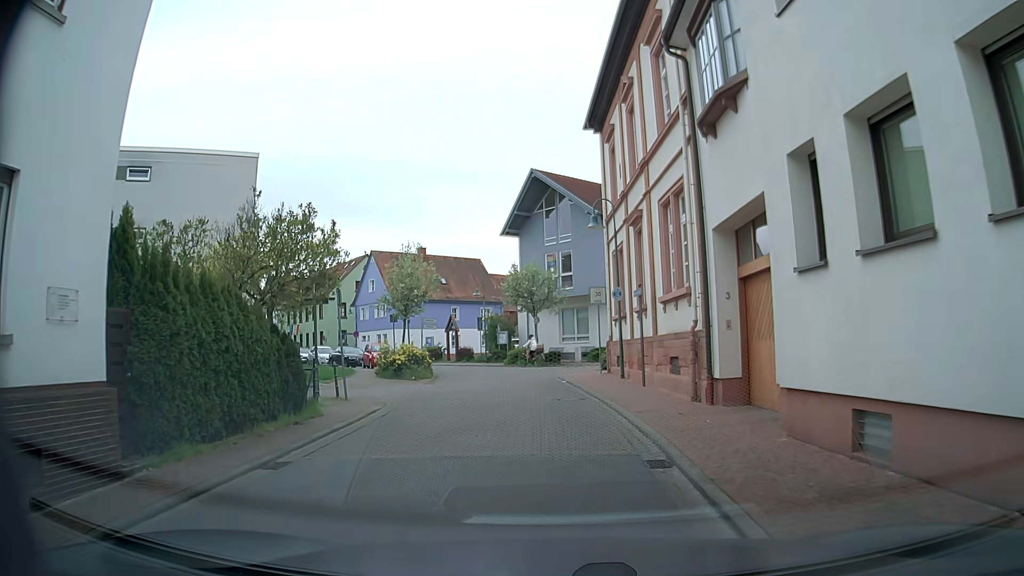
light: Day
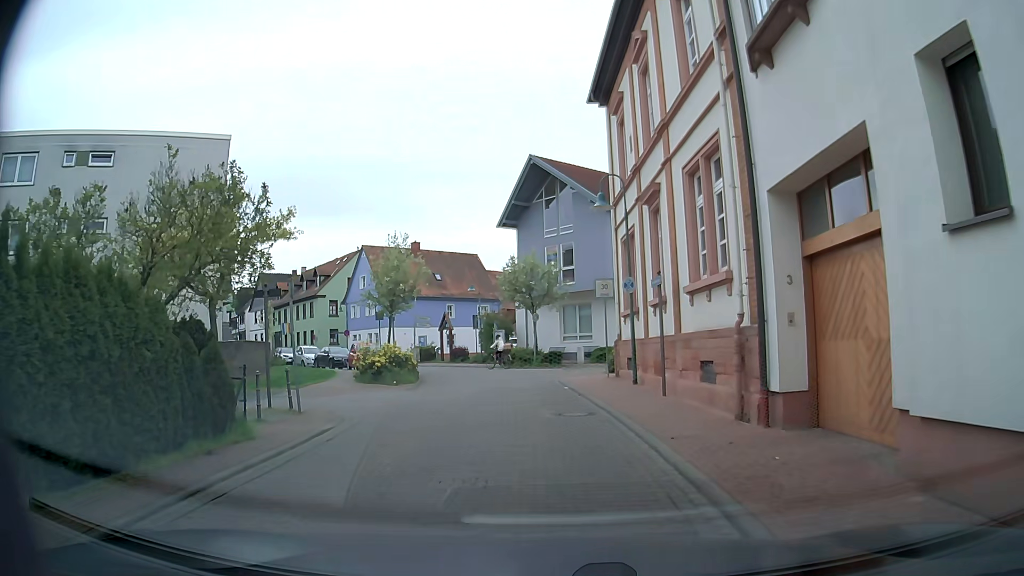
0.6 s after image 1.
(0.0, +3.2) m; 0°
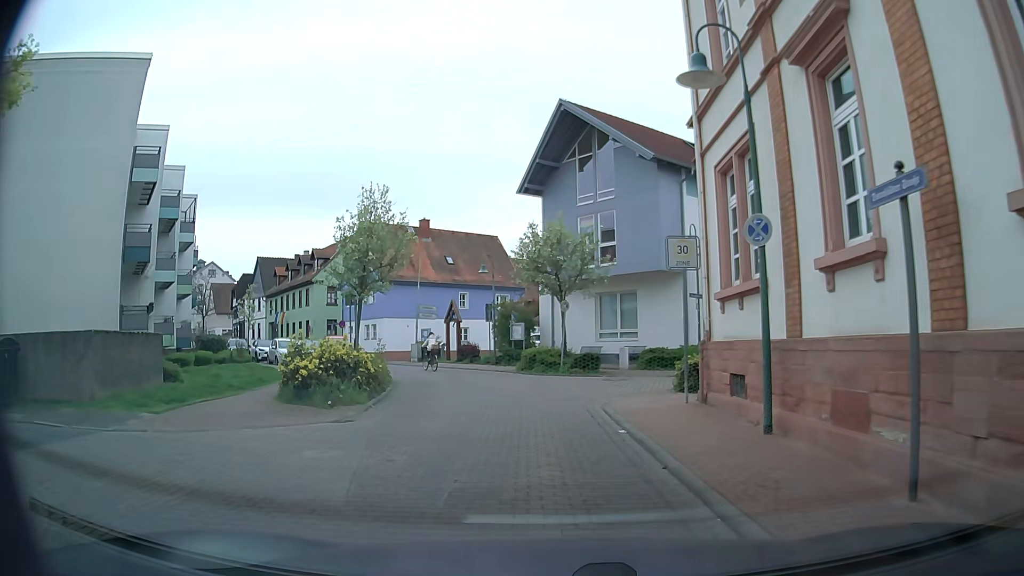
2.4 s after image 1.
(-0.3, +9.1) m; -2°
